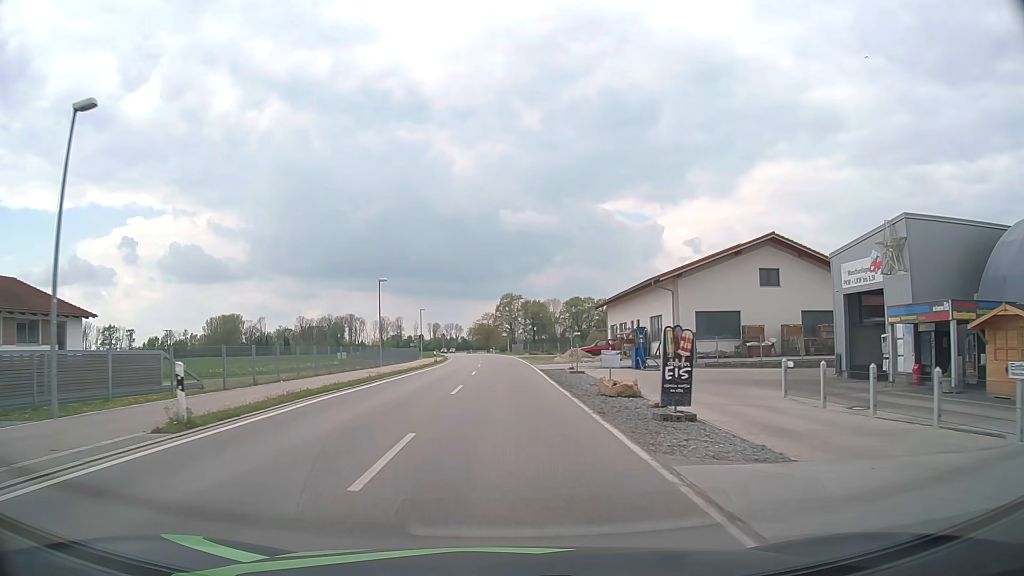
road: tertiary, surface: asphalt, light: Day
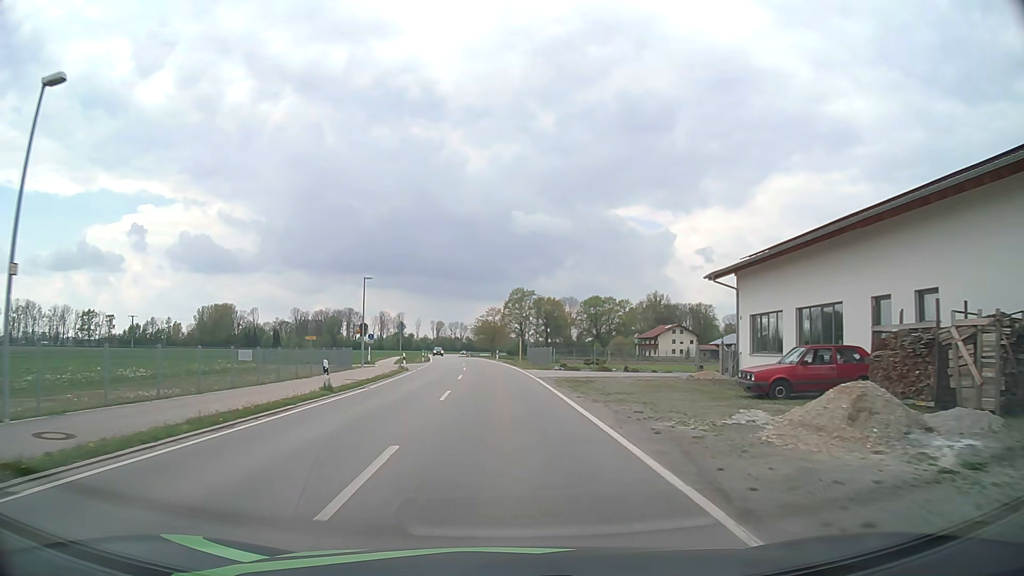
(-0.3, +37.0) m; -1°
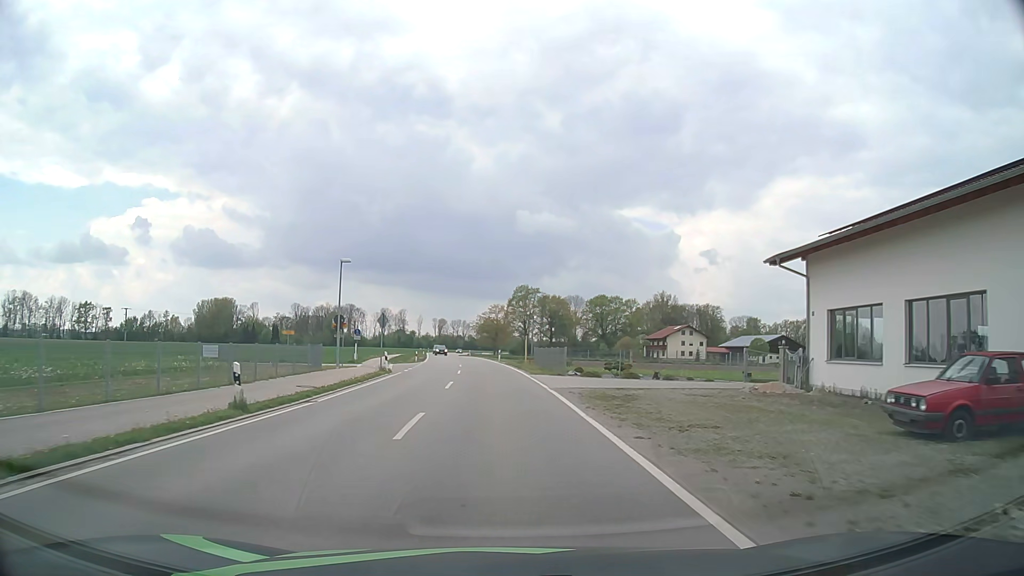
(0.0, +7.5) m; 0°
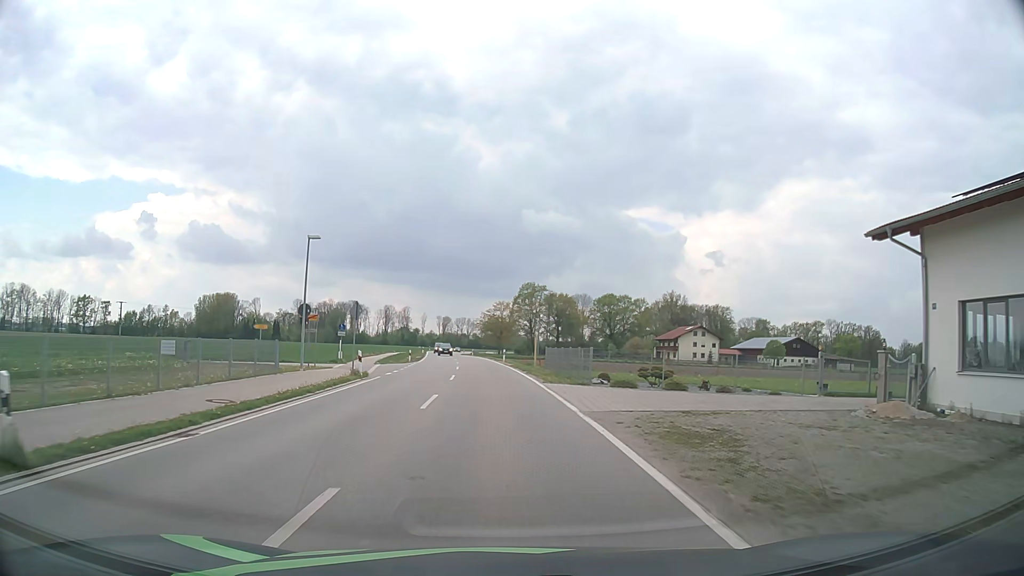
(0.0, +7.5) m; 0°
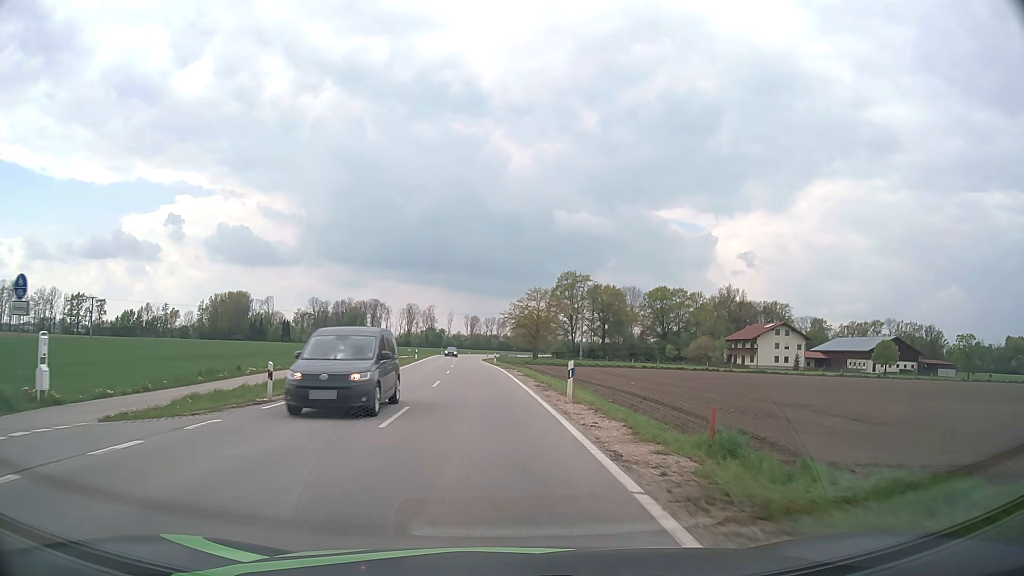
(-0.8, +39.3) m; -3°
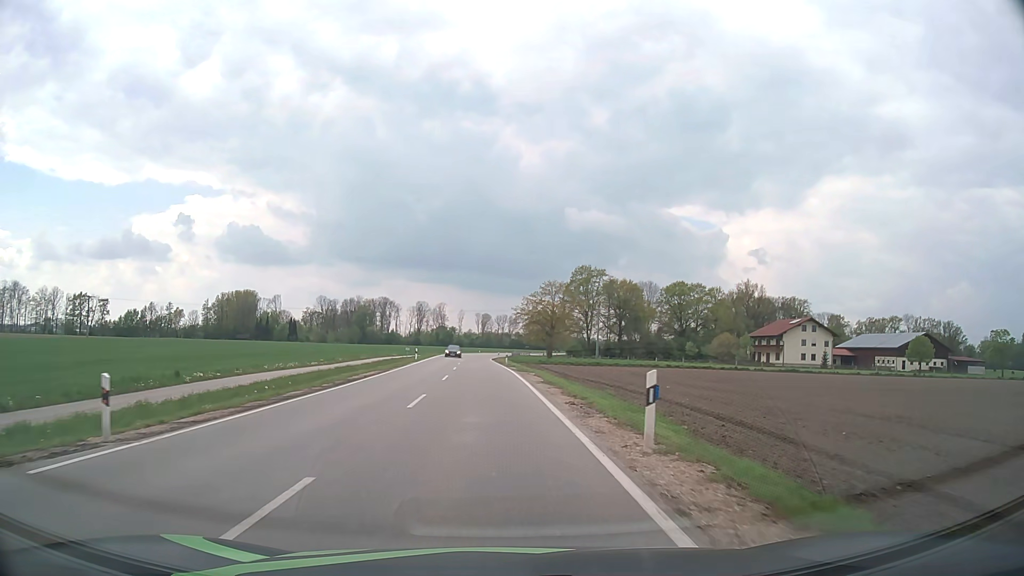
(-0.1, +8.6) m; -1°
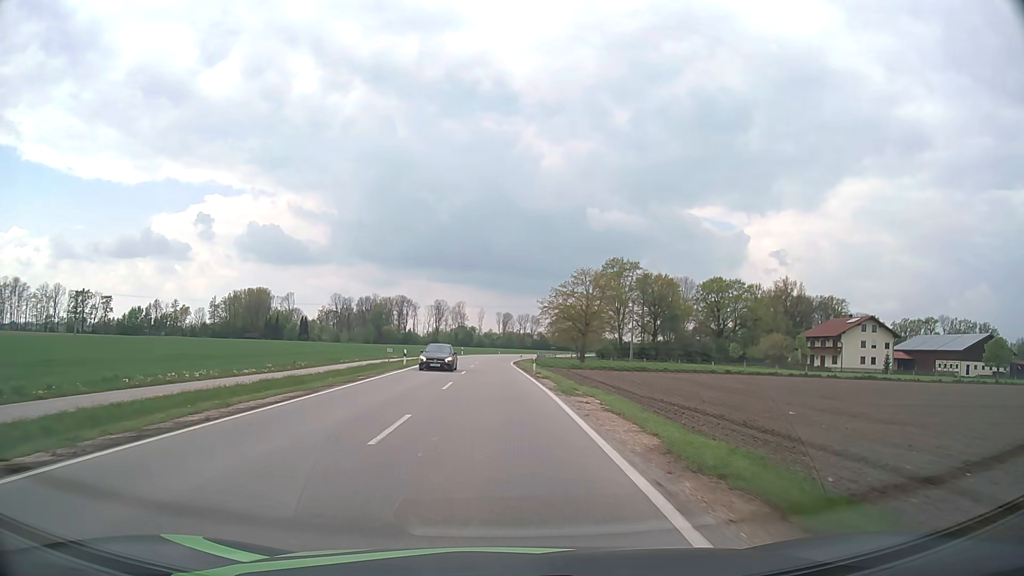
(-0.4, +17.9) m; -2°
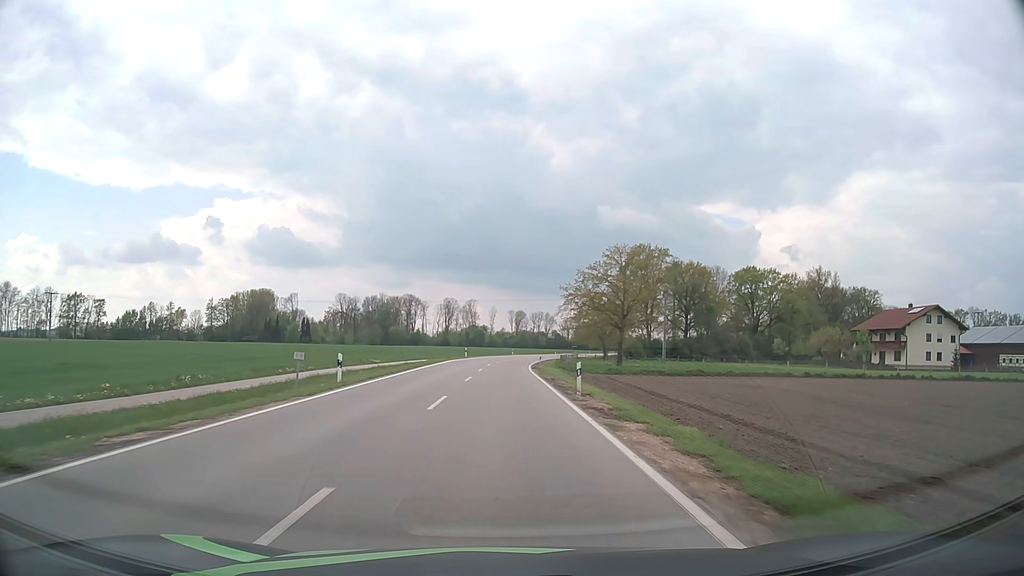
(-0.2, +19.0) m; -1°
(0, +10) (0, +20) (0, +30) (0, +40) (0, +50) (0, +60) (+1, +70) (+2, +80) (+3, +90) (+4, +100) m
